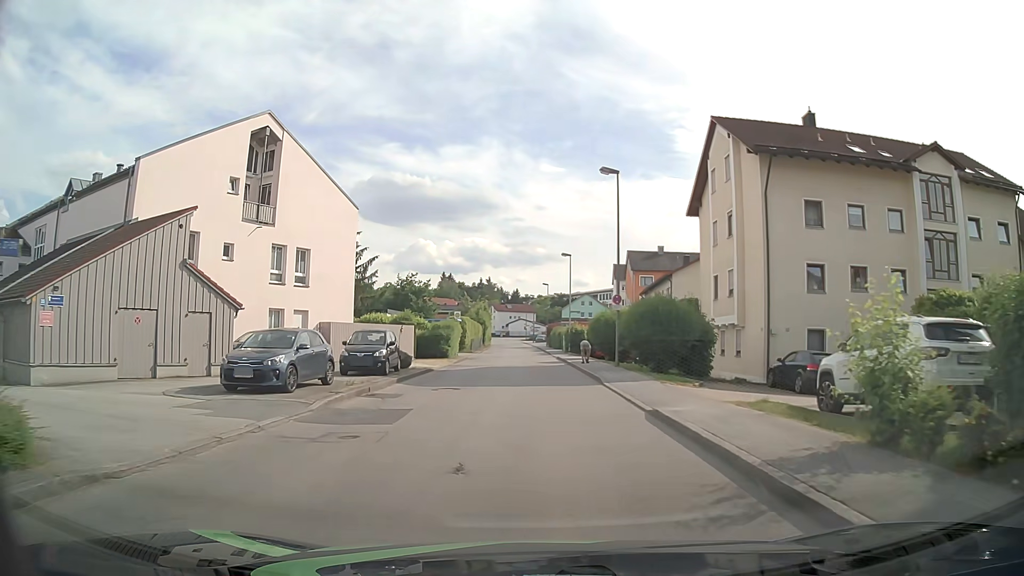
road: unclassified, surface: asphalt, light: Day
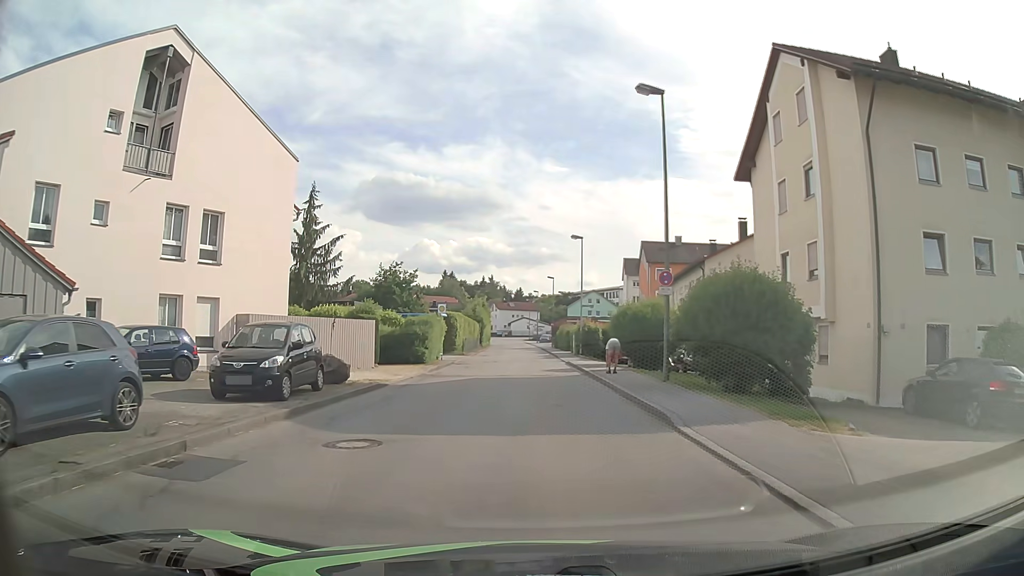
(0.0, +9.6) m; 0°
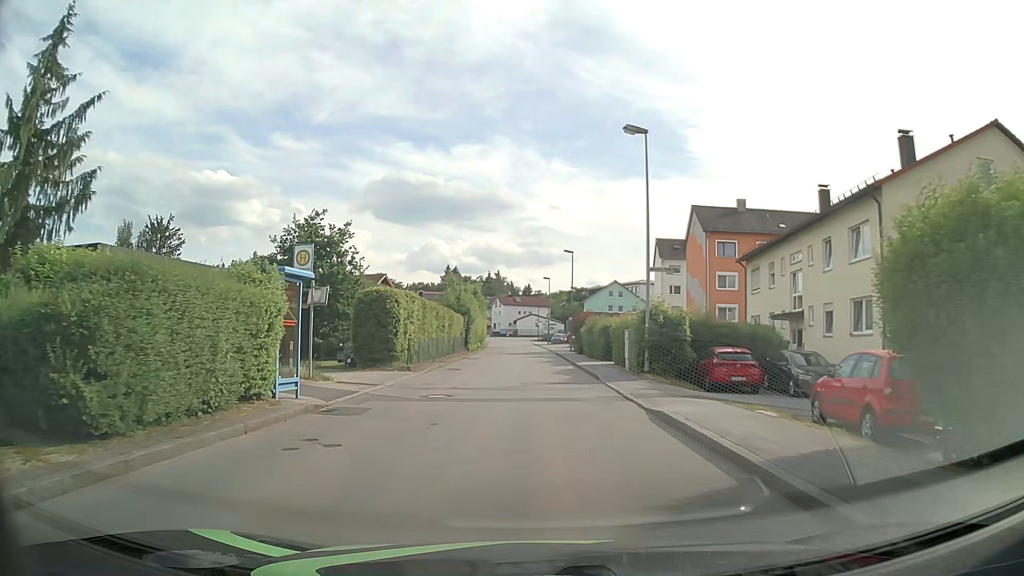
(-0.1, +23.9) m; -1°
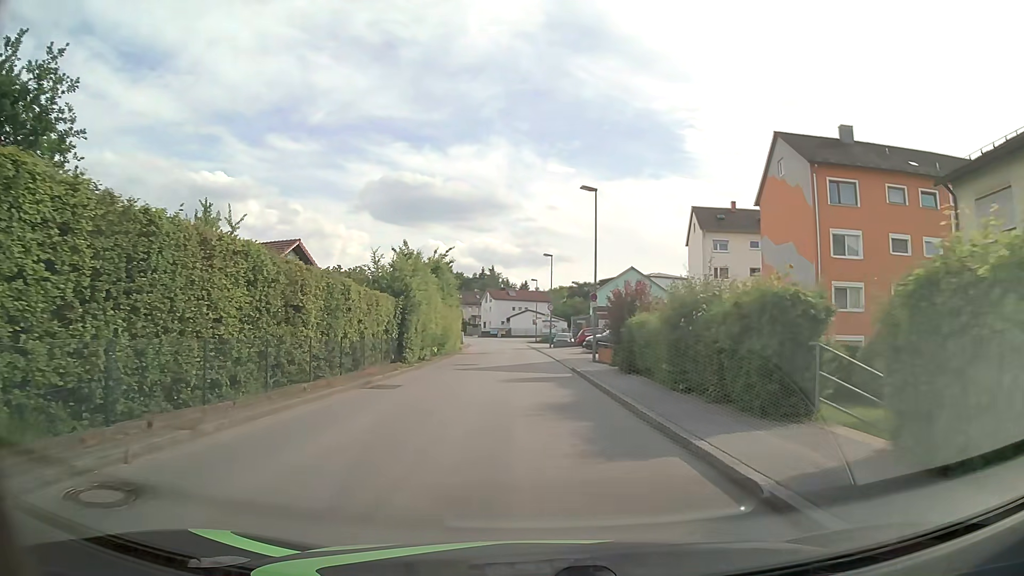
(+0.3, +23.9) m; 0°
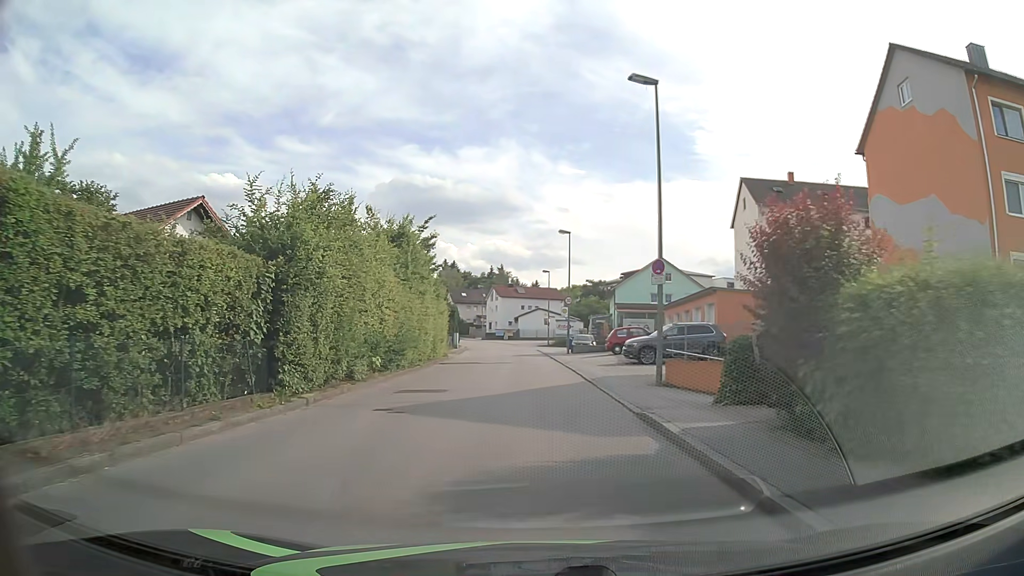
(0.0, +14.4) m; 0°
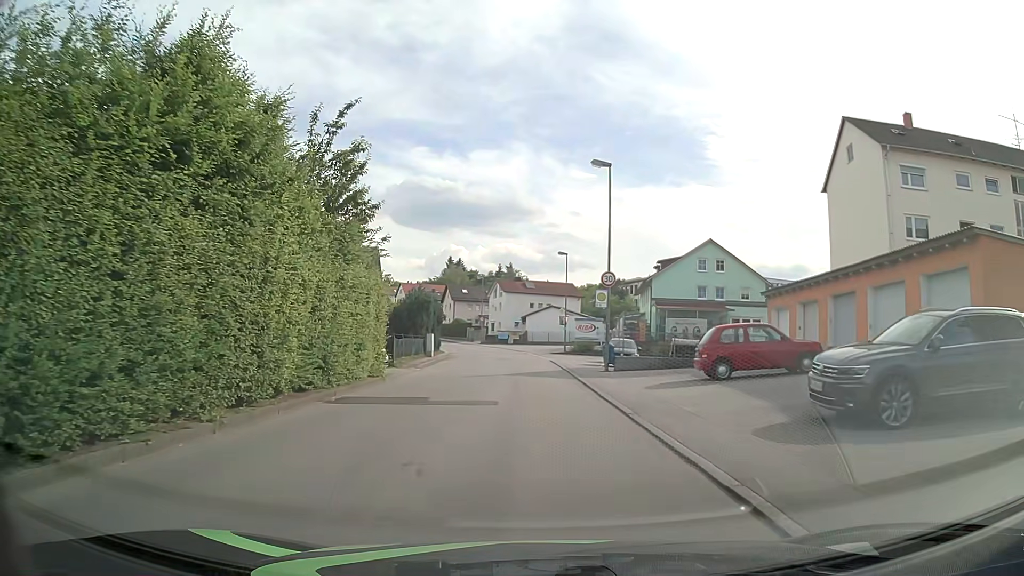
(-0.2, +19.1) m; -1°
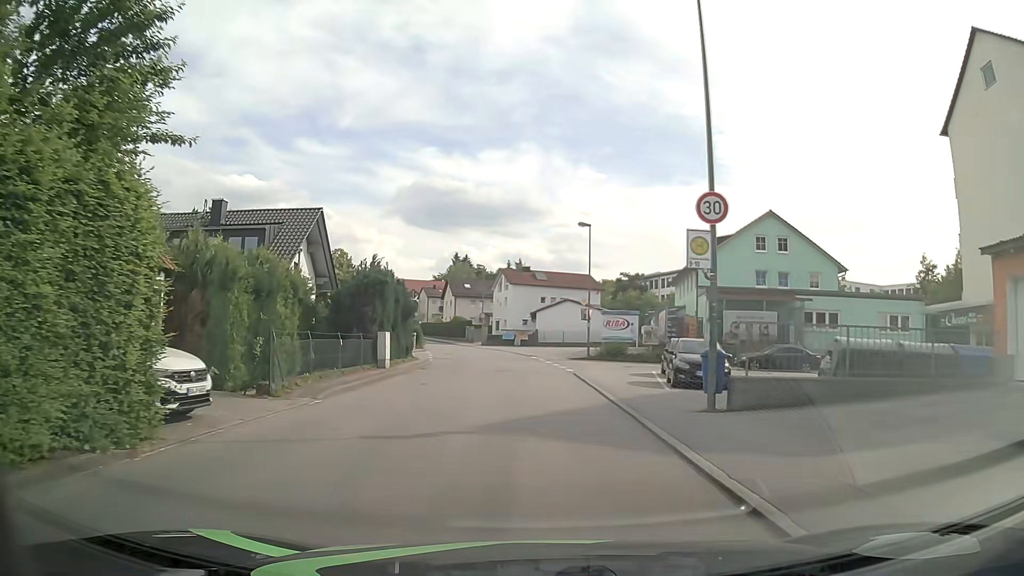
(0.0, +14.3) m; -1°
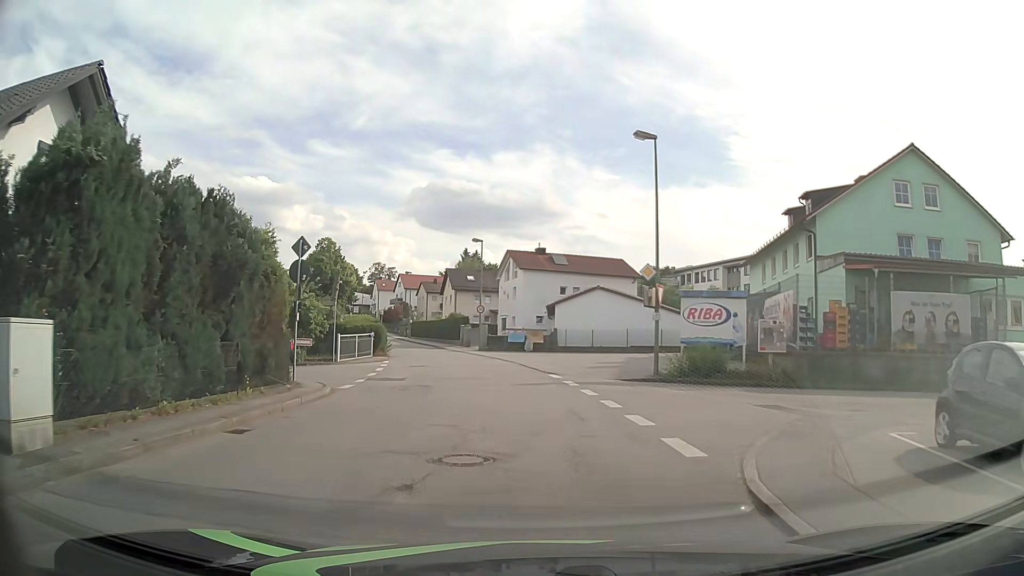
(-0.1, +19.1) m; -1°
(0, +10) (-1, +20) (-2, +30) (-4, +40) (-7, +49) (-10, +59) (-13, +68) (-16, +78) (-19, +87) (-23, +97) m
